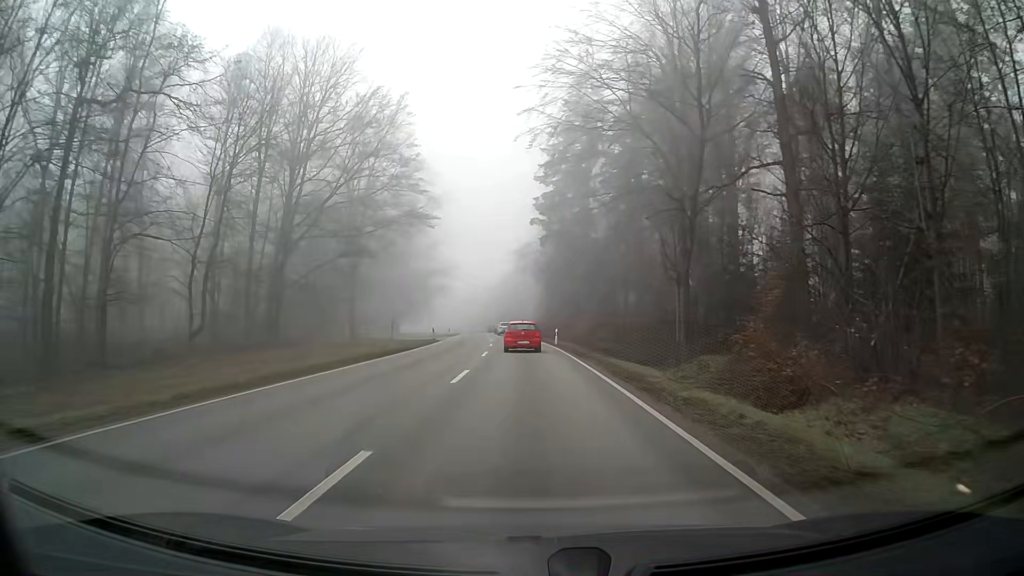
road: secondary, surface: asphalt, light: Day
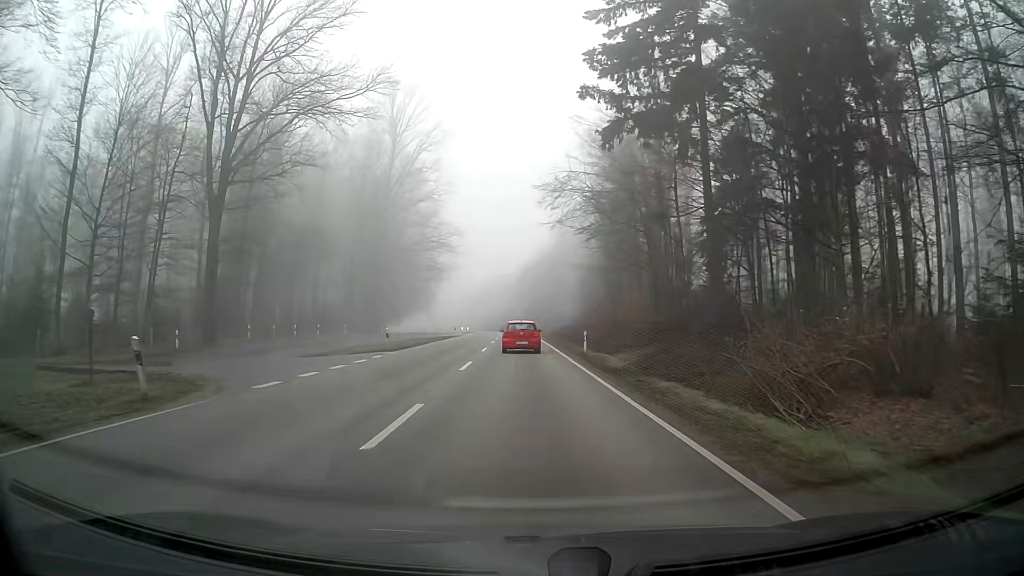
(-1.0, +44.0) m; -3°
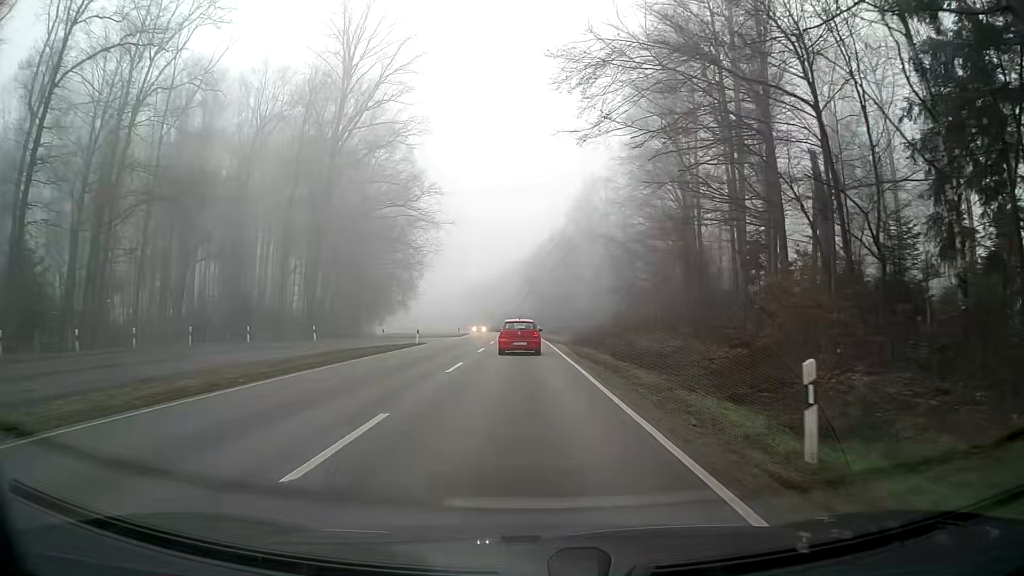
(-0.1, +25.4) m; -1°
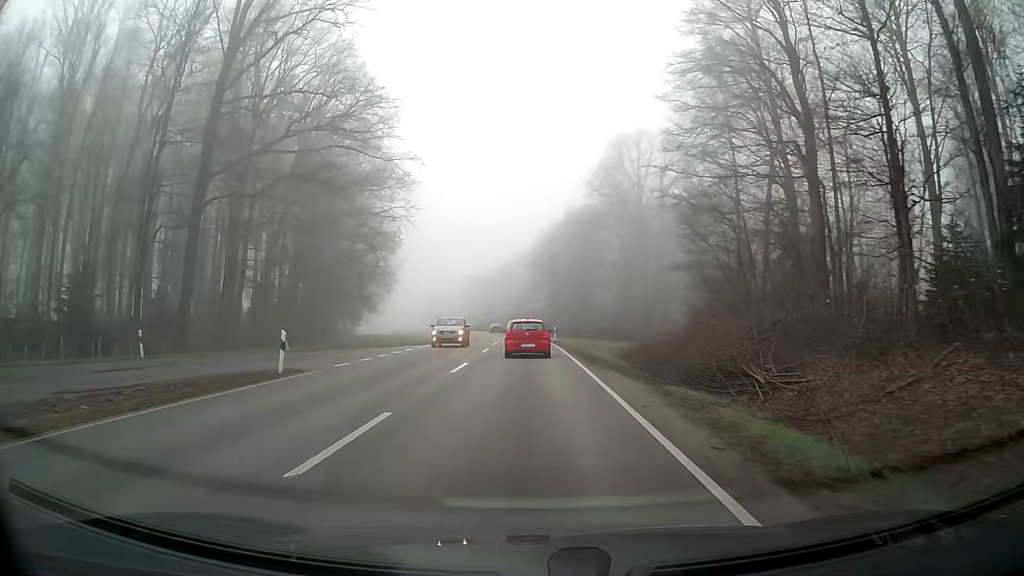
(-0.2, +23.8) m; -1°
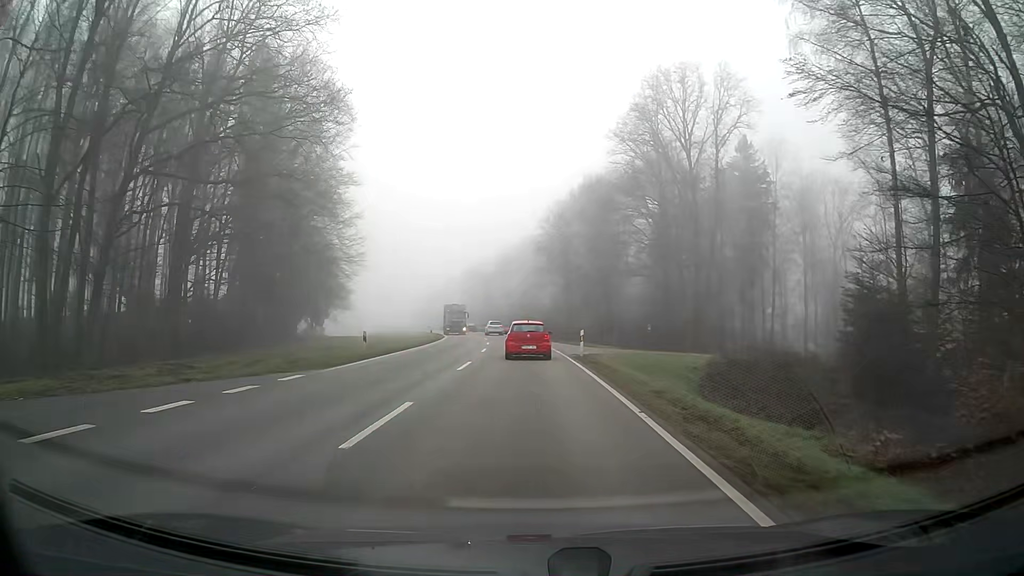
(-0.1, +22.5) m; 0°
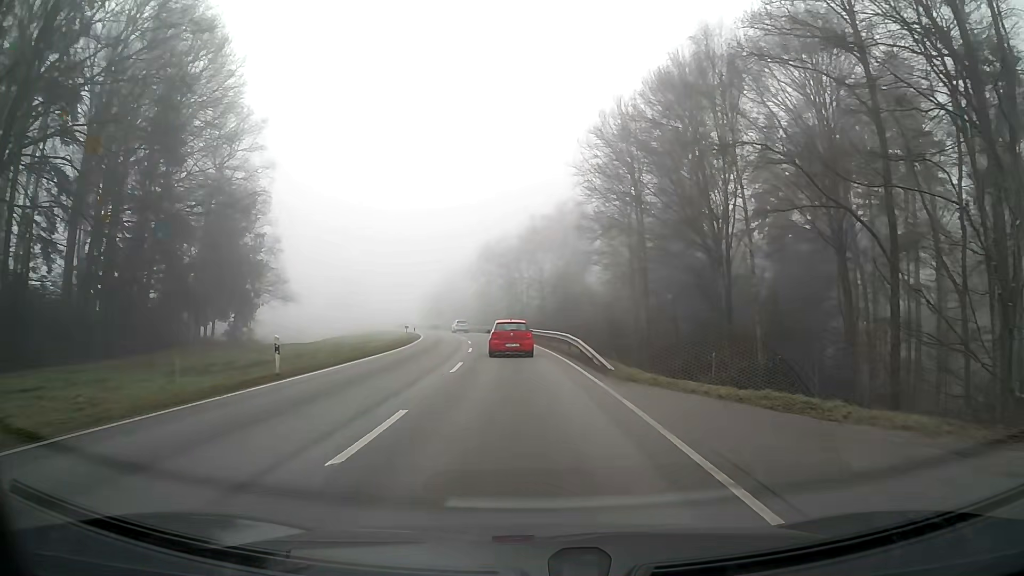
(-0.6, +36.9) m; -2°
